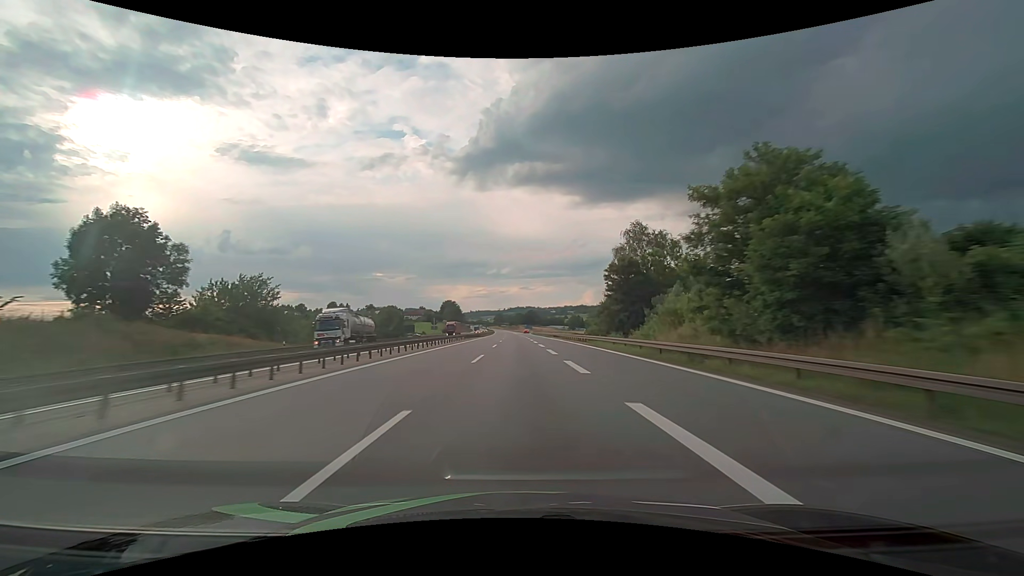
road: motorway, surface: asphalt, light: Day
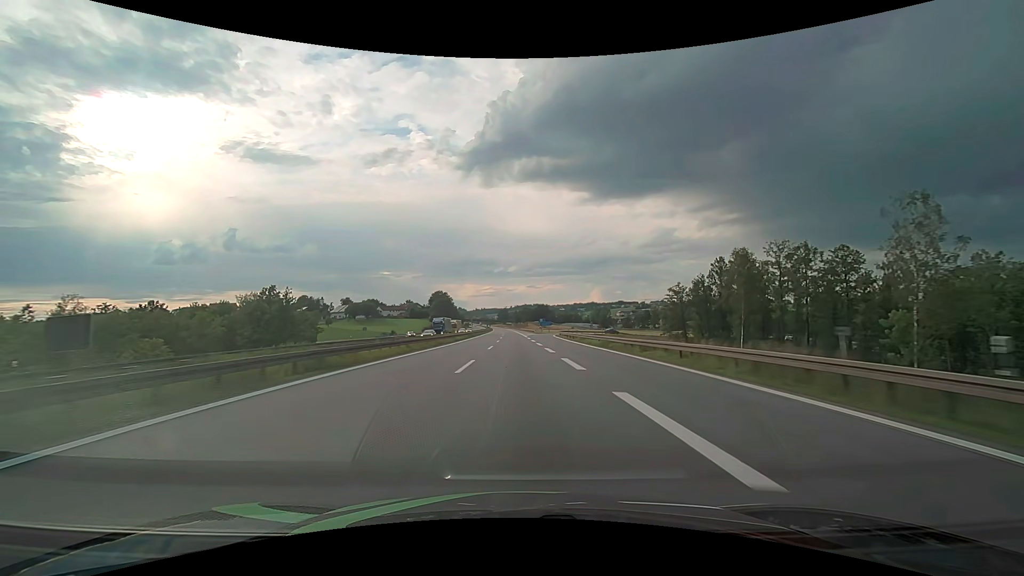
(-0.8, +95.0) m; -1°
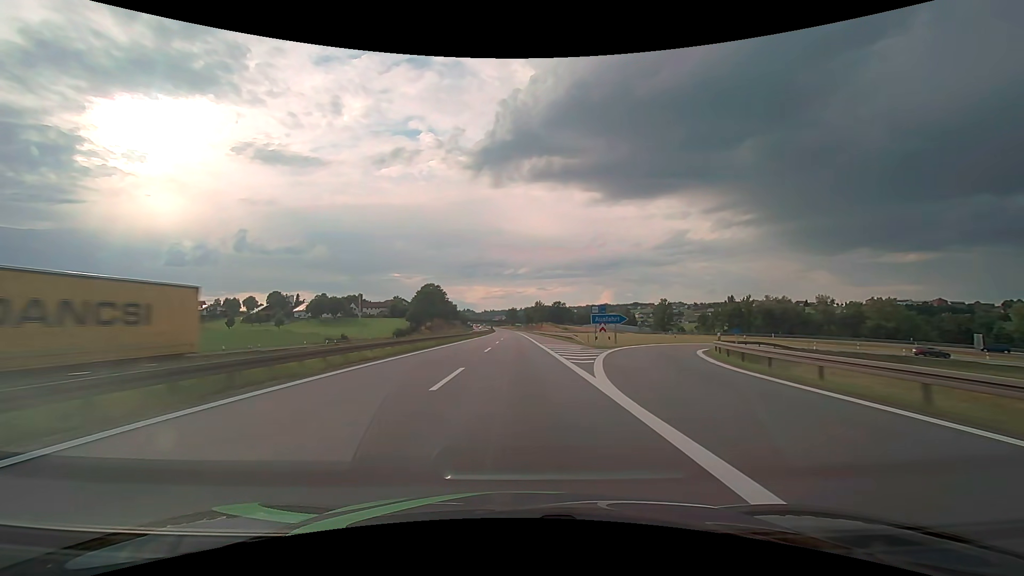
(-0.7, +76.0) m; -1°
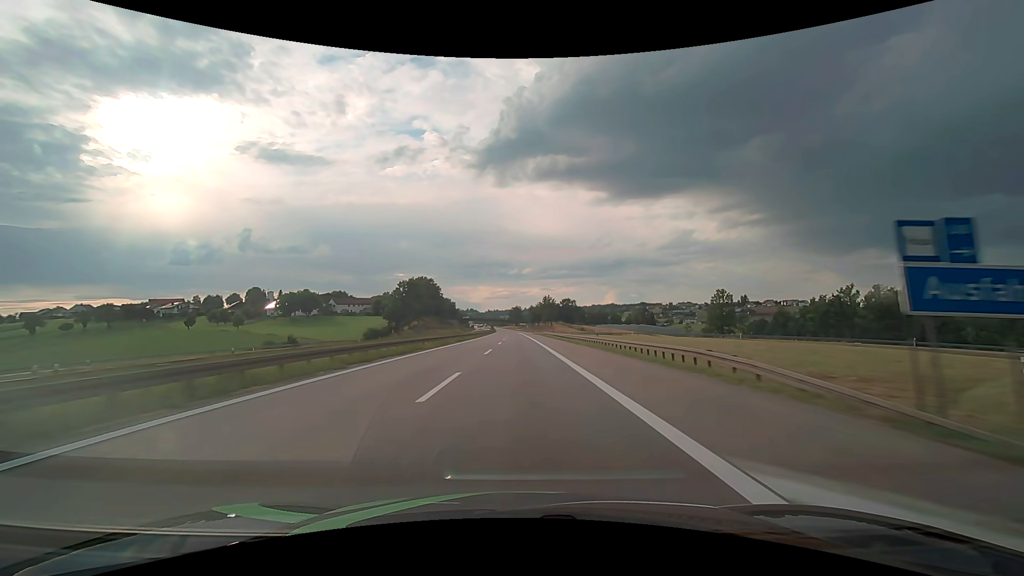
(-0.1, +38.0) m; 0°
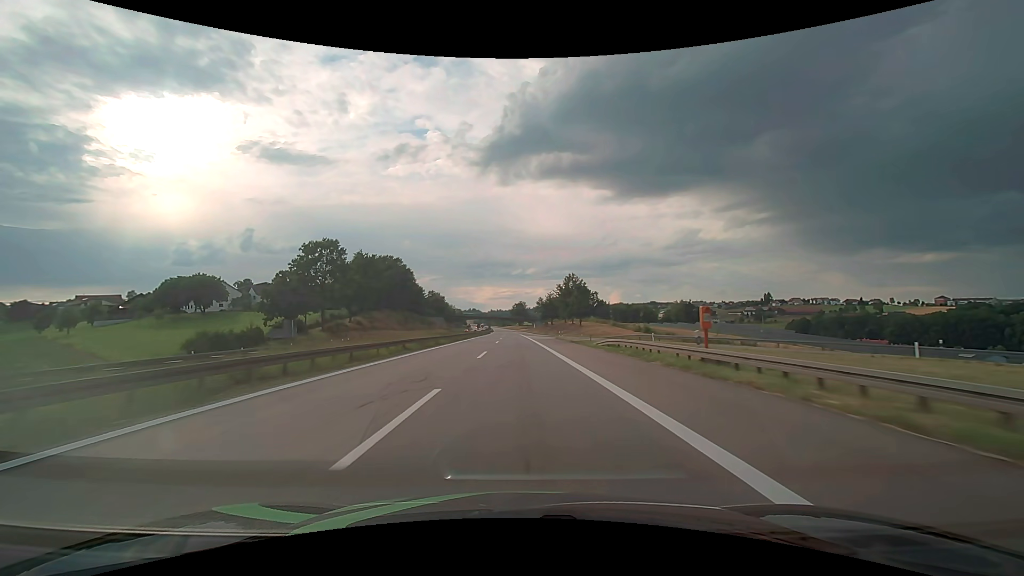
(-0.2, +76.0) m; 0°
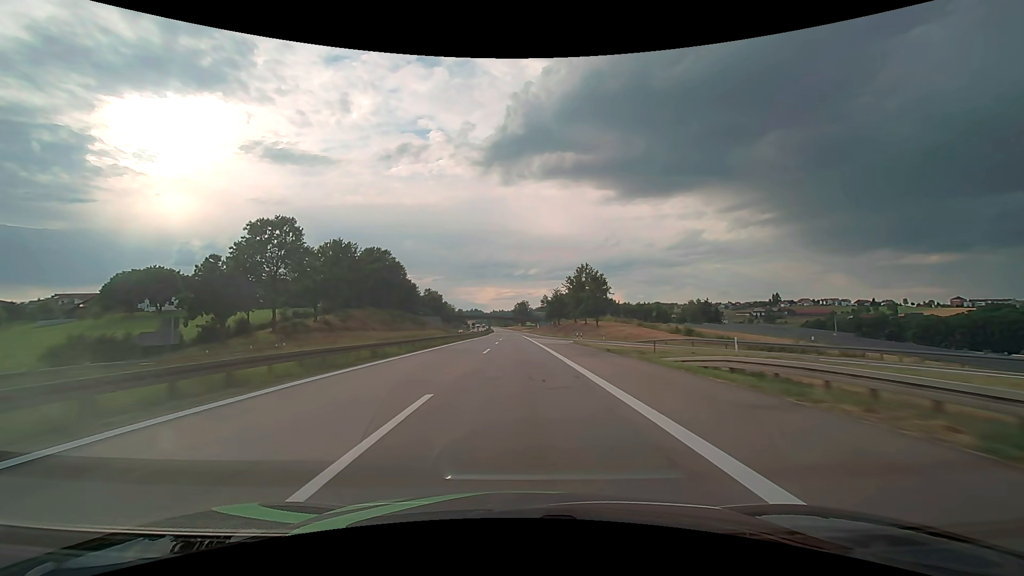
(-0.1, +19.0) m; 0°
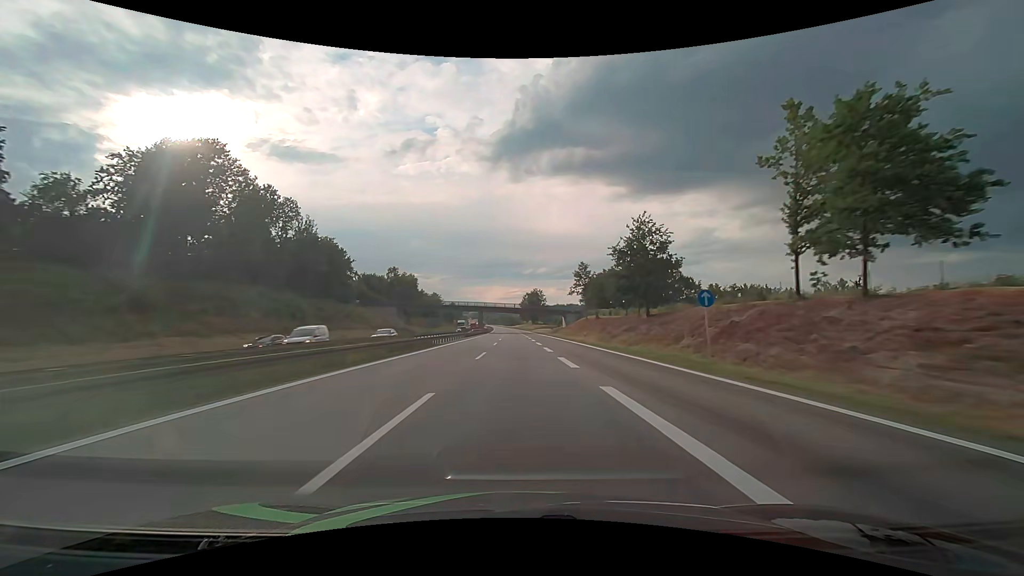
(-0.9, +95.0) m; -1°
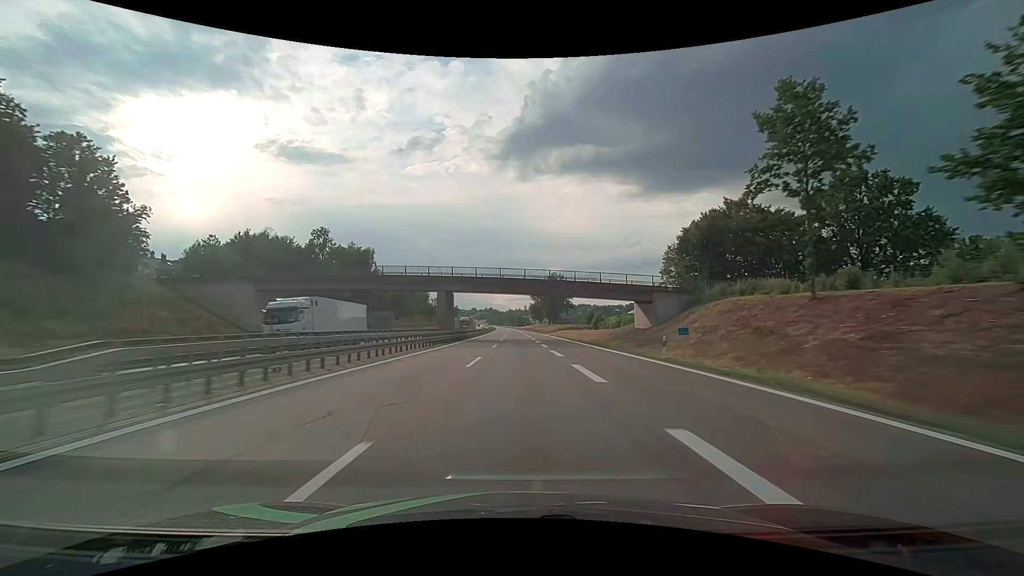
(-0.7, +76.1) m; -1°
(0, +10) (0, +20) (0, +30) (0, +40) (0, +50) (0, +60) (0, +70) (0, +80) (0, +90) (0, +100) m
